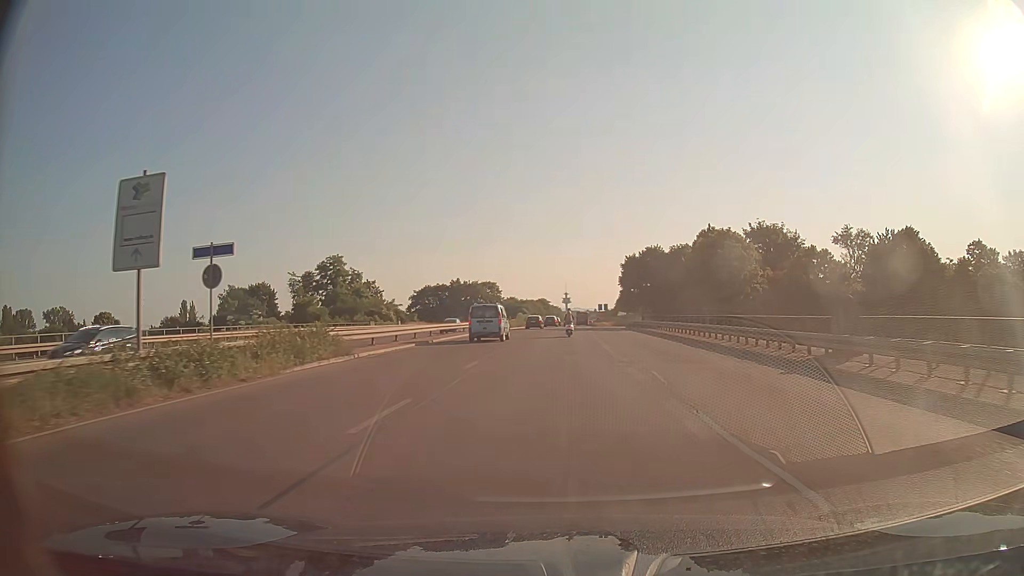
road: trunk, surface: asphalt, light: Day
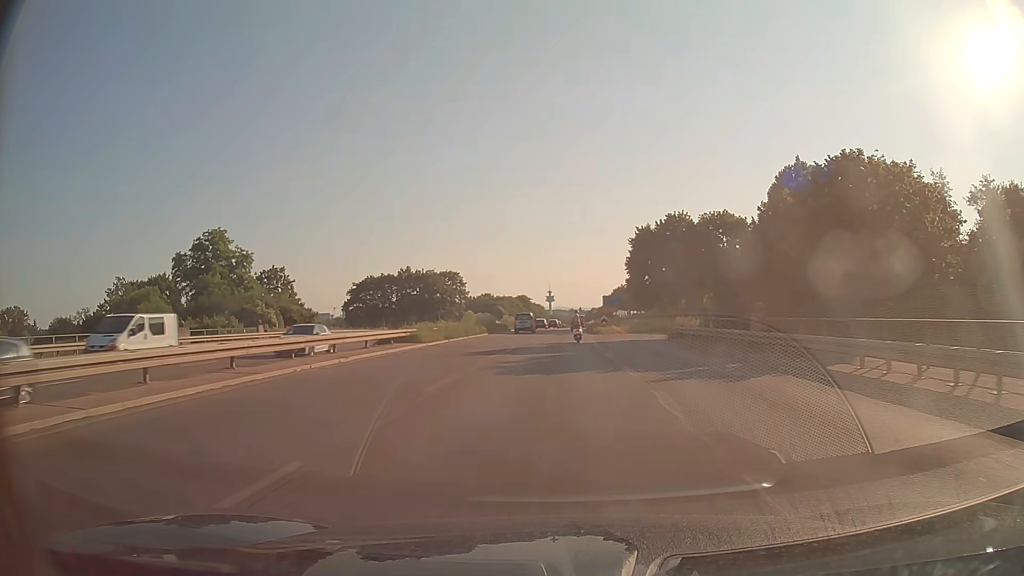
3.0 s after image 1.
(+0.6, +40.2) m; +1°
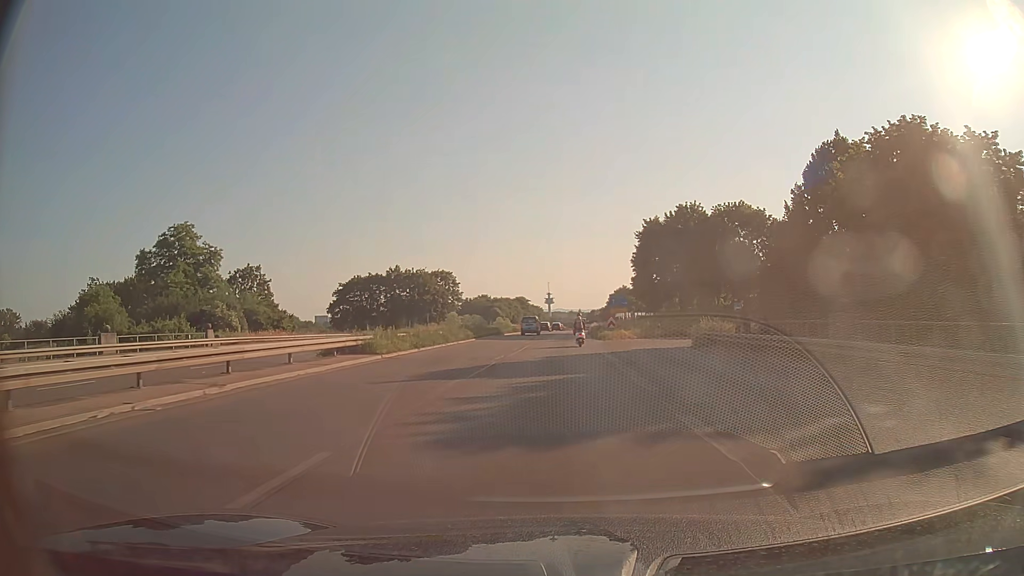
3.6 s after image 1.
(0.0, +8.4) m; 0°
(0, +10) (0, +20) (0, +30) (0, +40) (+1, +50) (+1, +60) (+1, +70) (+1, +80) (+2, +90) (+2, +100) m
